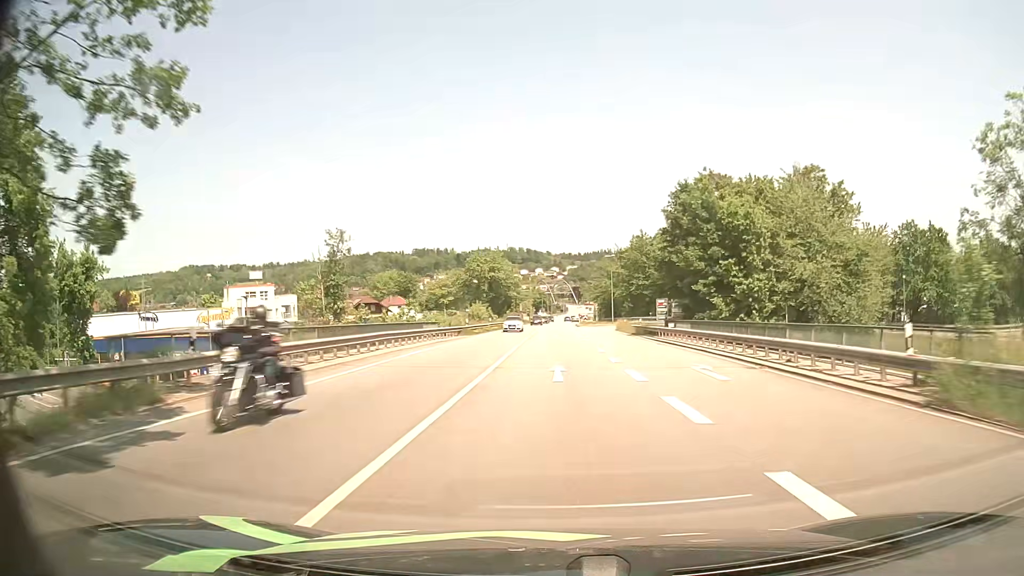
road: primary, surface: asphalt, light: Day
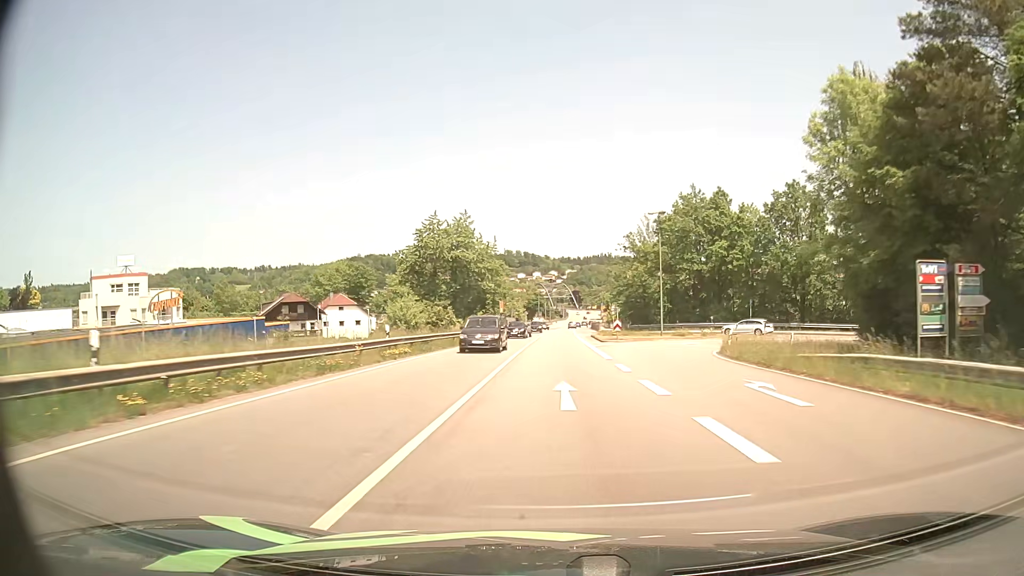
(-0.1, +44.4) m; 0°
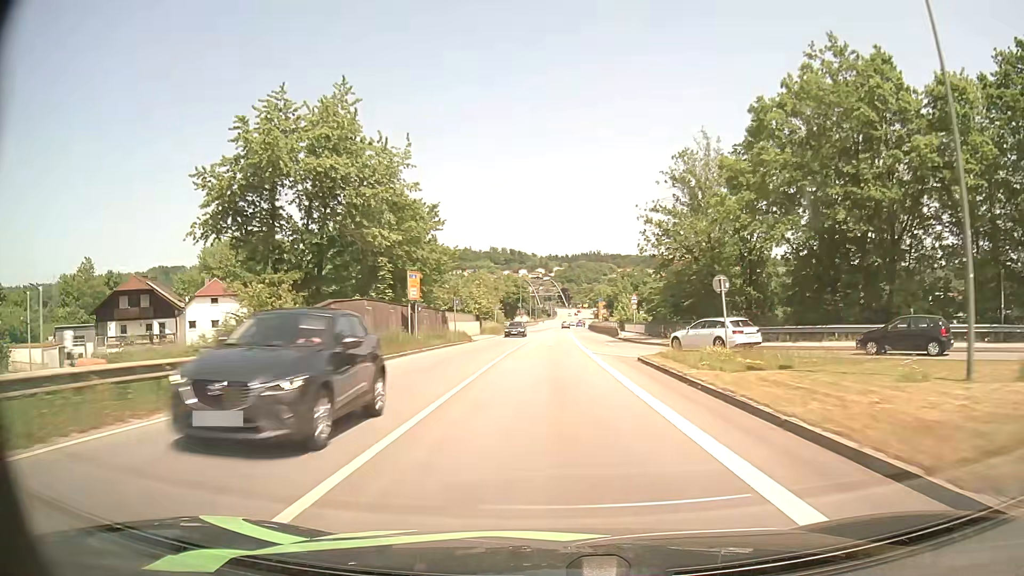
(+0.5, +42.7) m; +1°
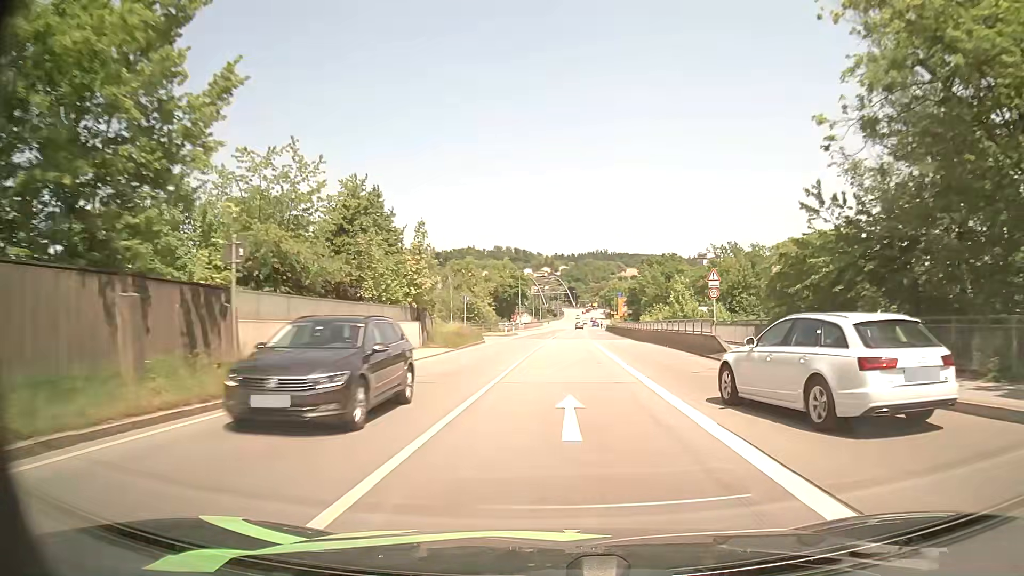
(-0.2, +32.4) m; 0°
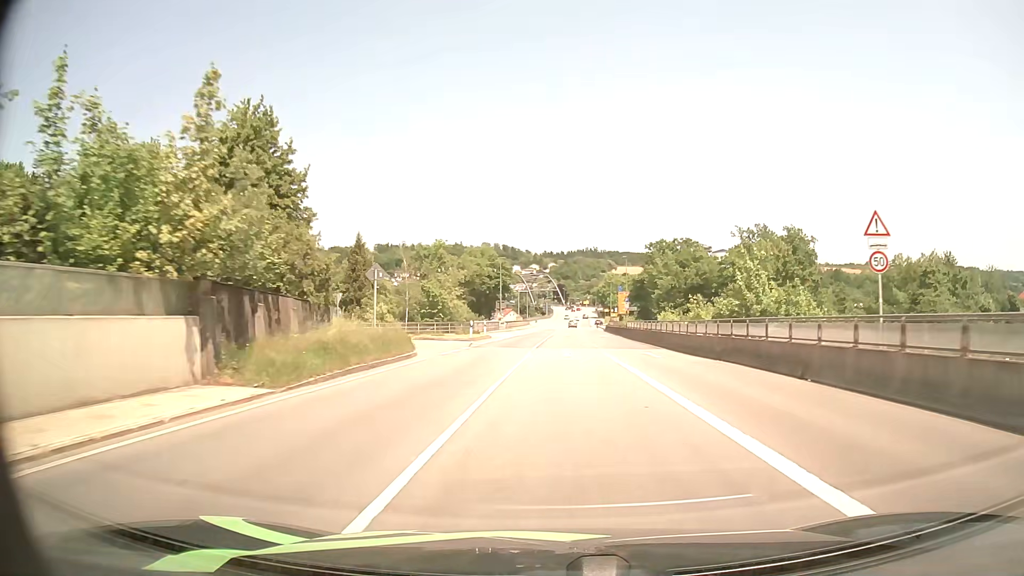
(+0.1, +20.9) m; +1°
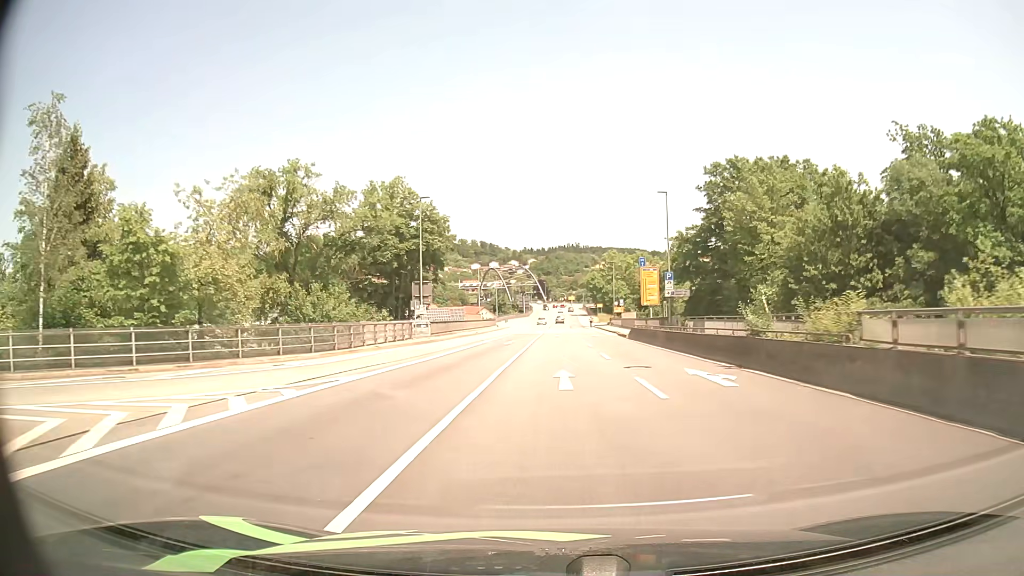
(+1.1, +48.7) m; +2°
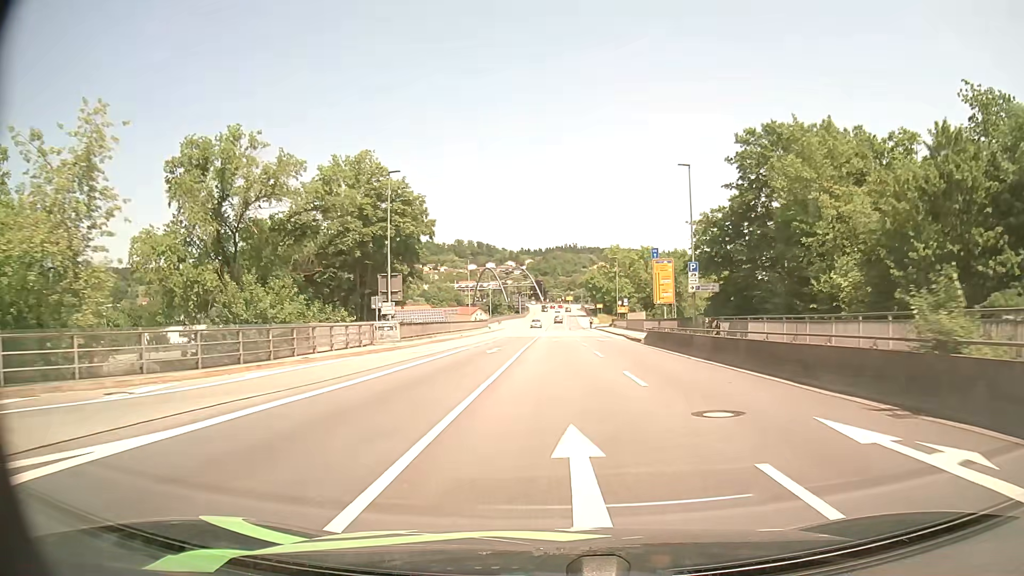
(0.0, +9.4) m; 0°
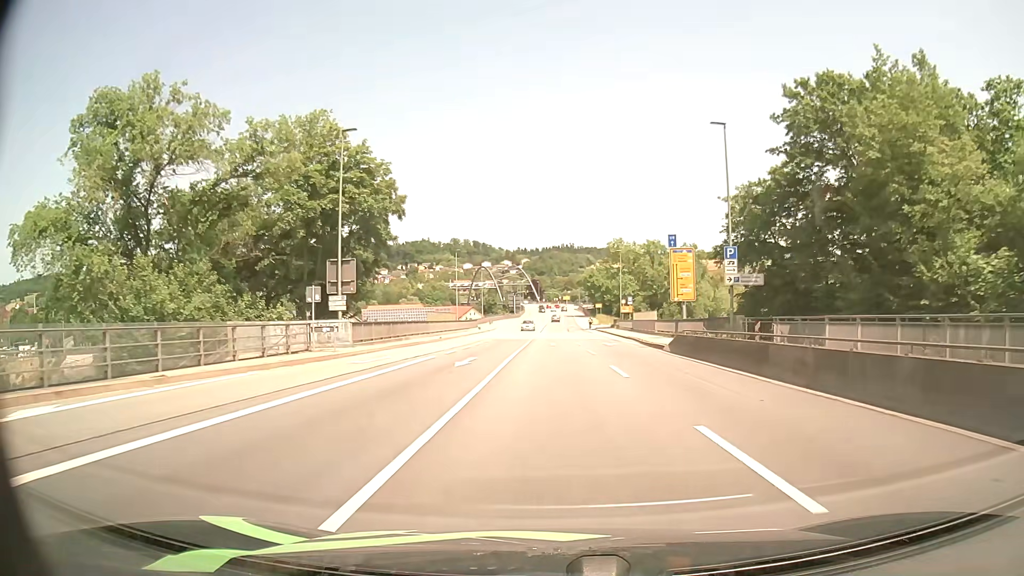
(0.0, +9.4) m; 0°
